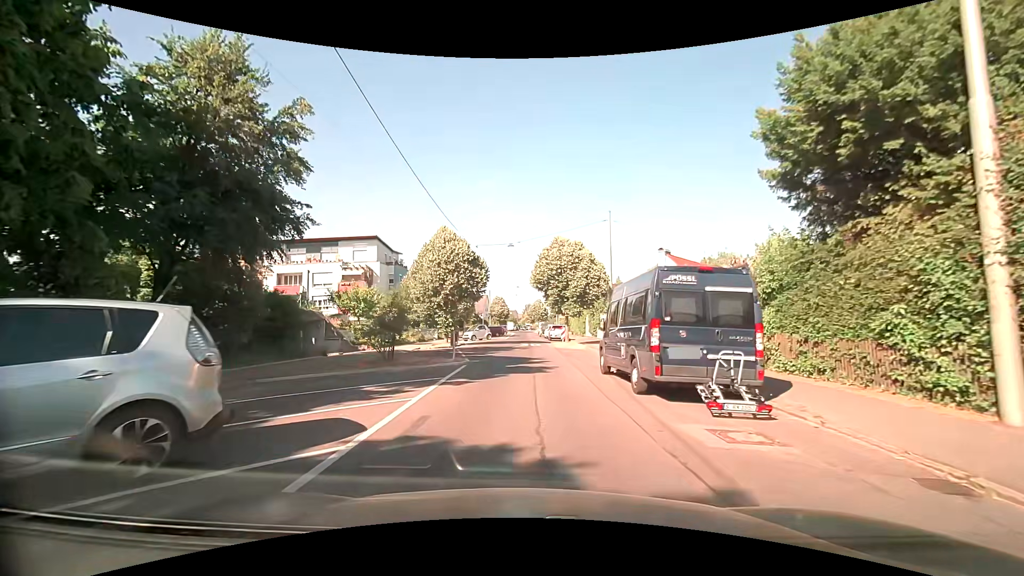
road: residential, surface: asphalt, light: Day
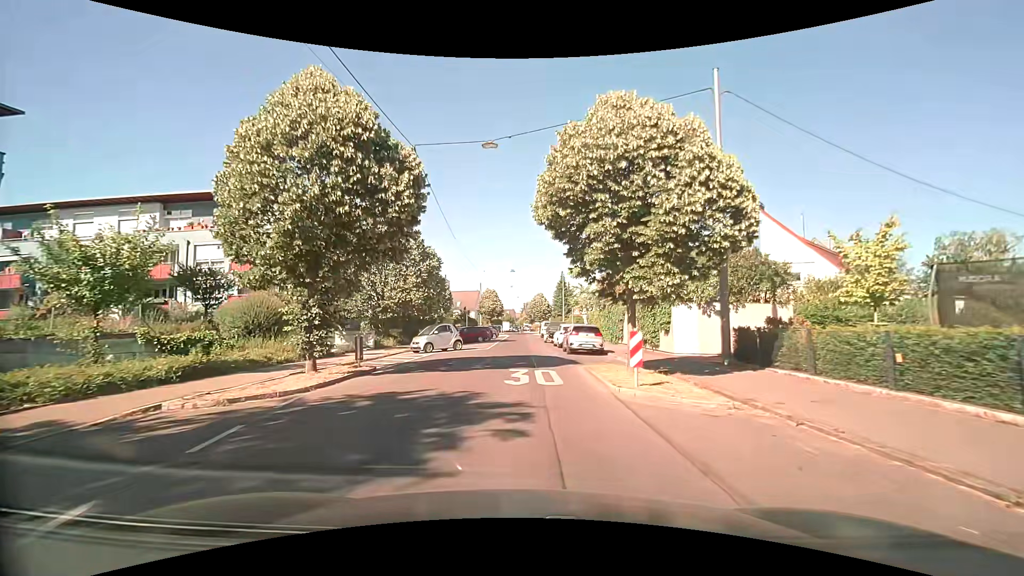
(+0.1, +22.0) m; +1°
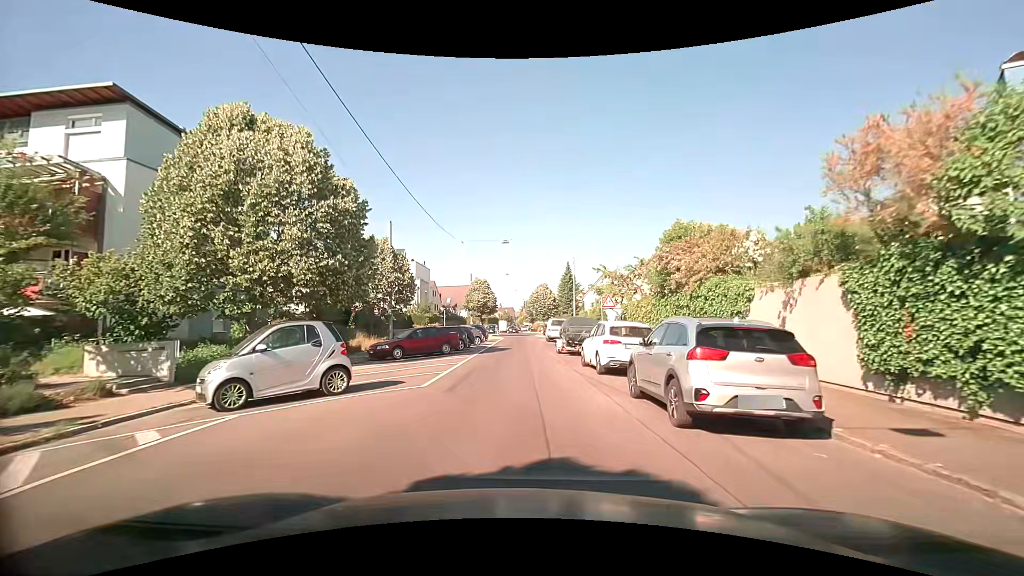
(-0.1, +18.1) m; +1°
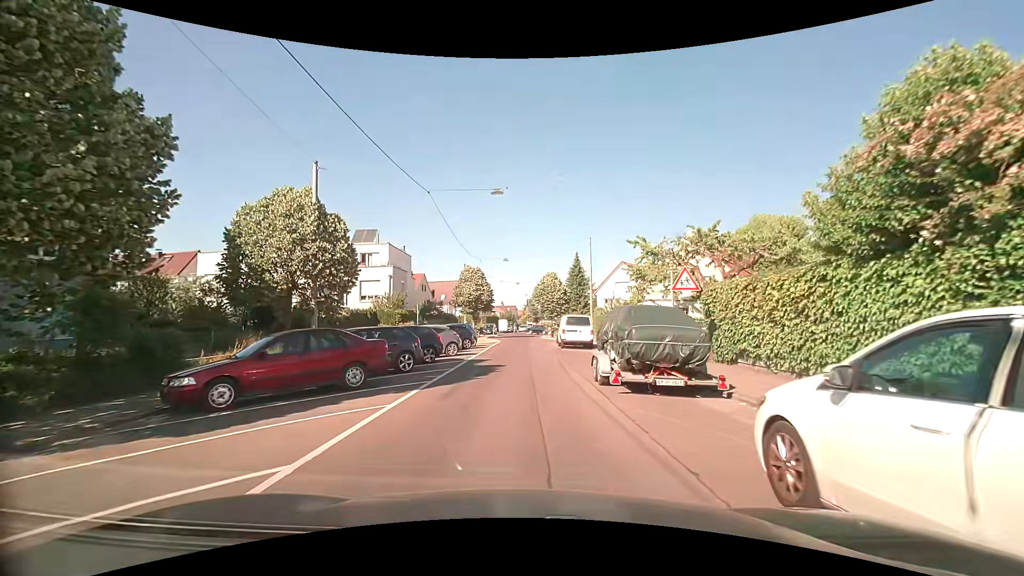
(-0.3, +13.1) m; -1°
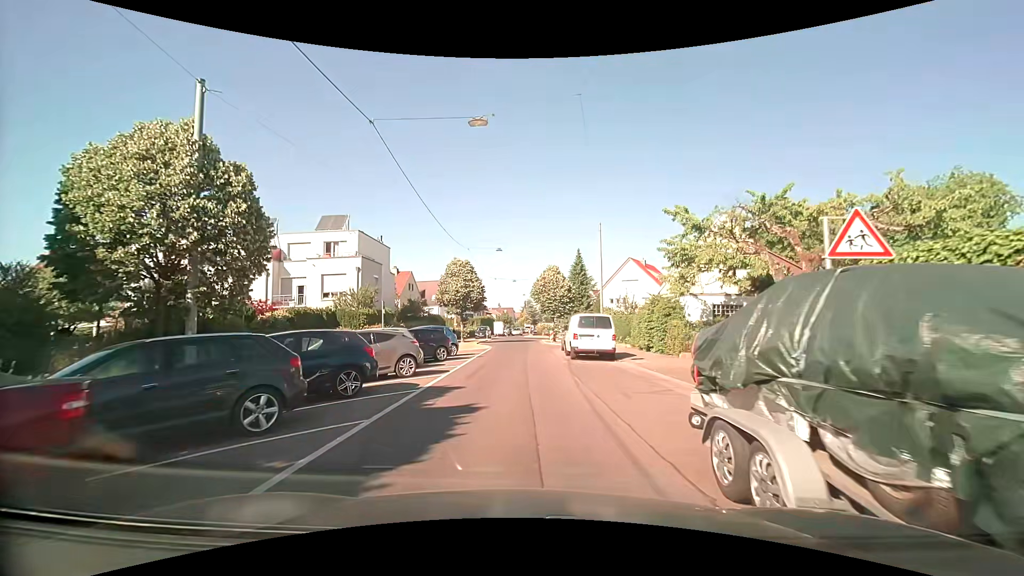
(0.0, +7.9) m; 0°
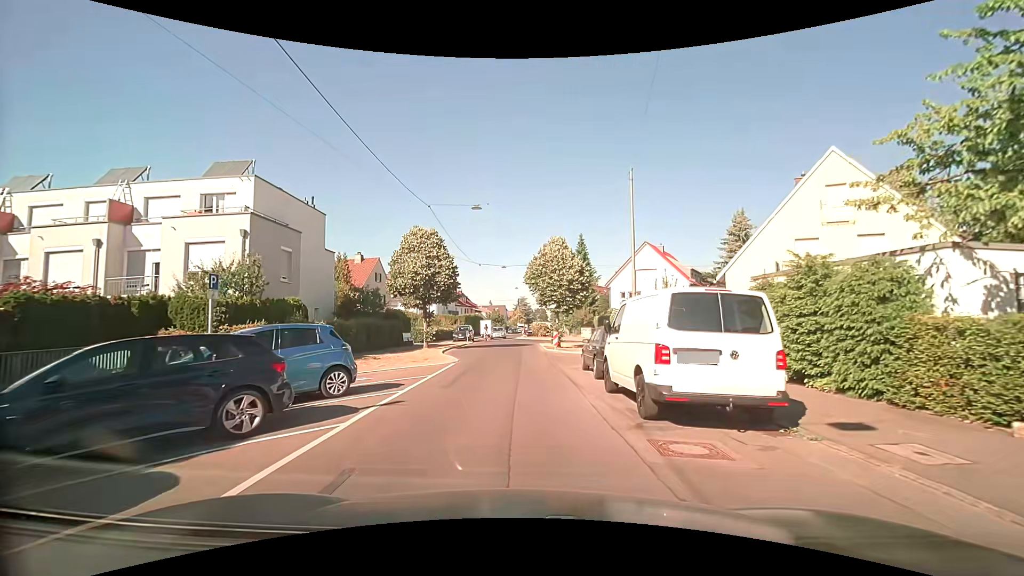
(0.0, +14.2) m; +1°
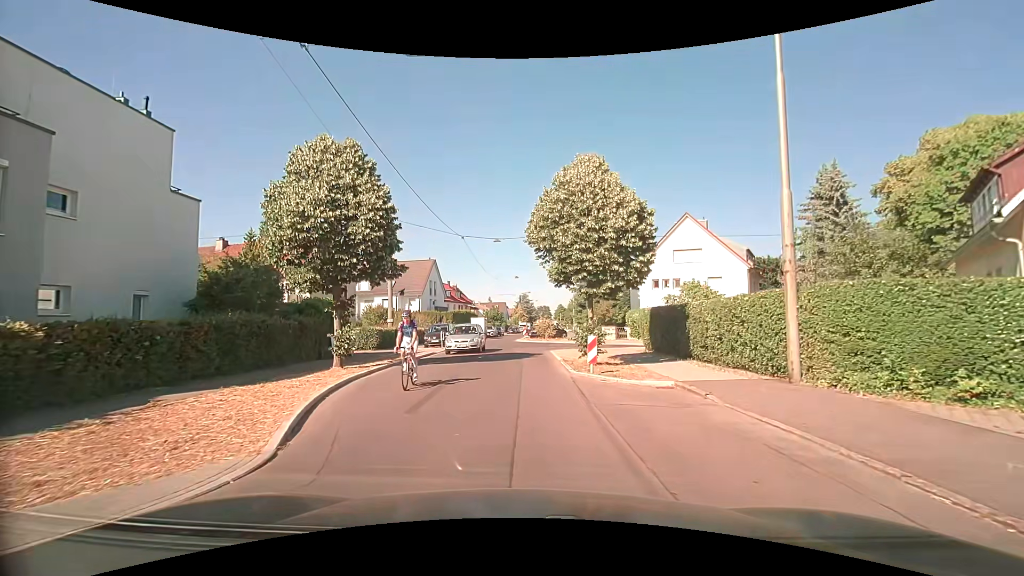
(-0.2, +15.2) m; -1°
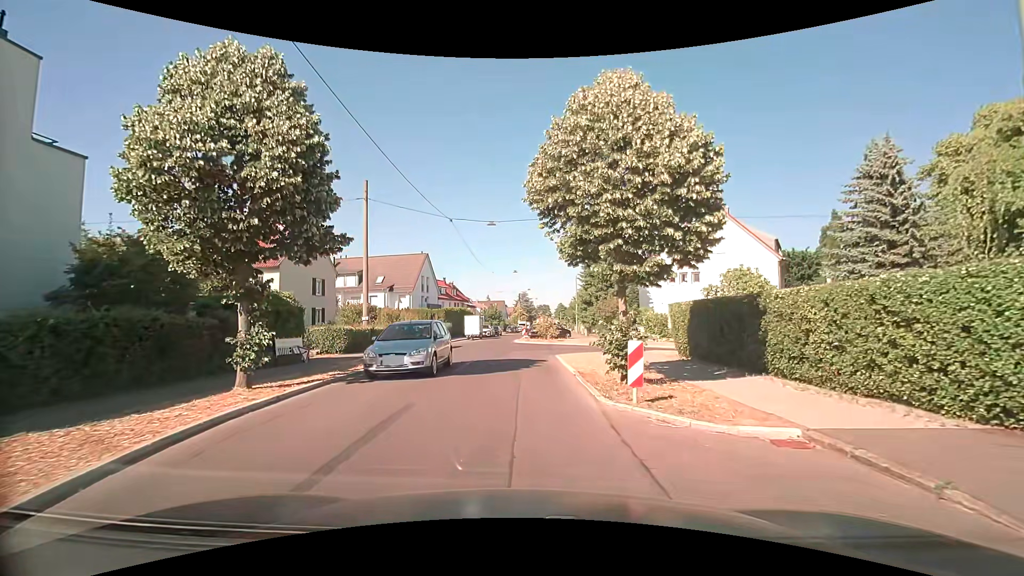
(0.0, +5.5) m; -1°
(0, +10) (0, +20) (-1, +30) (-2, +40) (-2, +50) (-1, +60) (-1, +70) (0, +80) (+1, +90) (+2, +100) m
